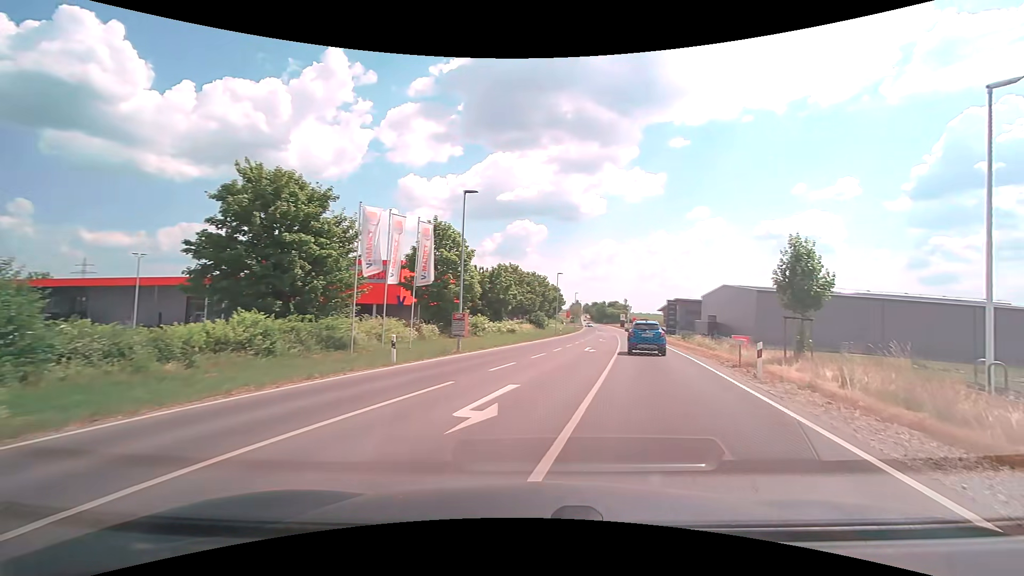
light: Day
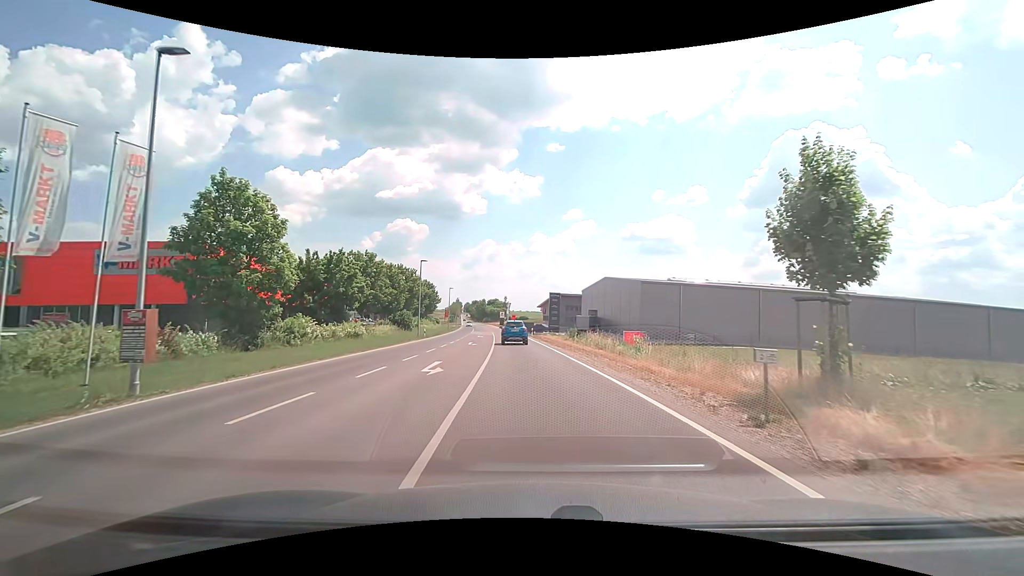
(+2.2, +13.0) m; +13°
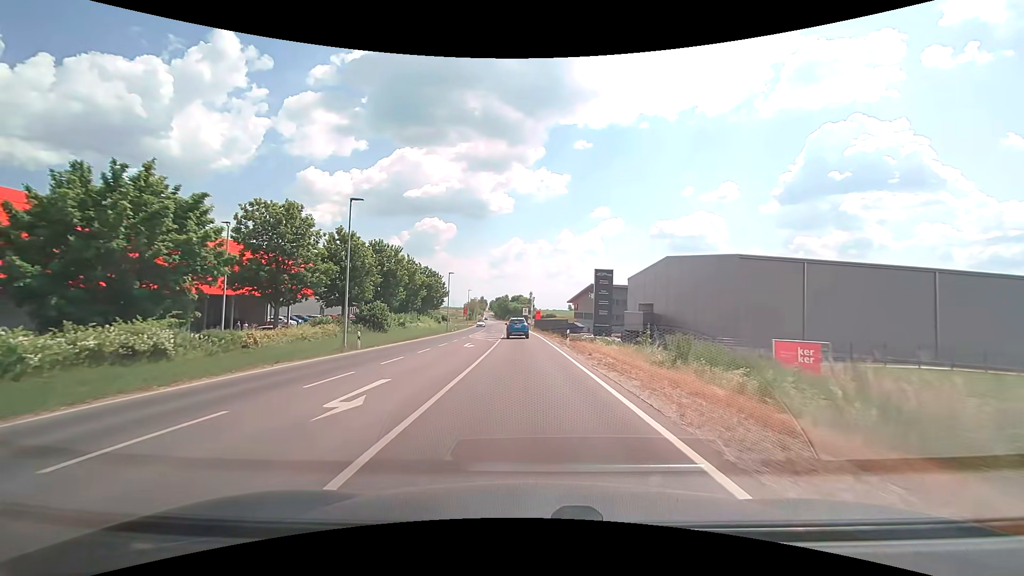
(-0.4, +27.2) m; -3°
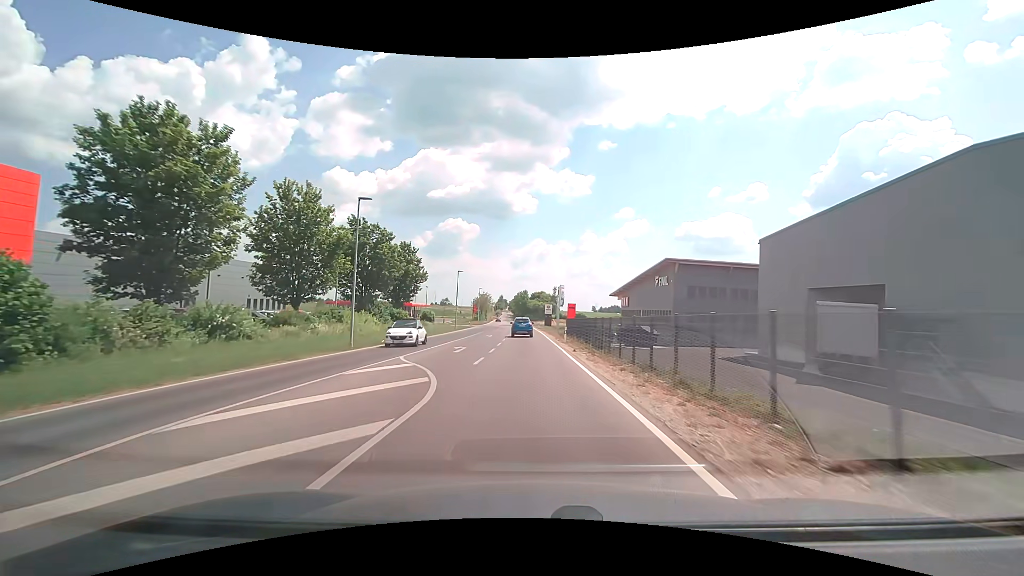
(-1.0, +43.2) m; -3°
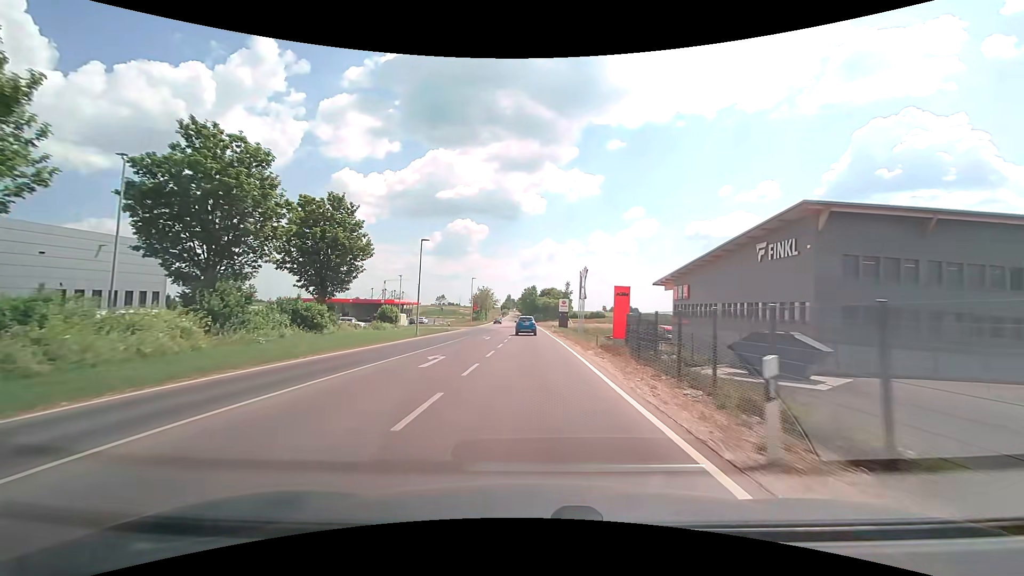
(-0.2, +27.7) m; -1°
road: secondary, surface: asphalt
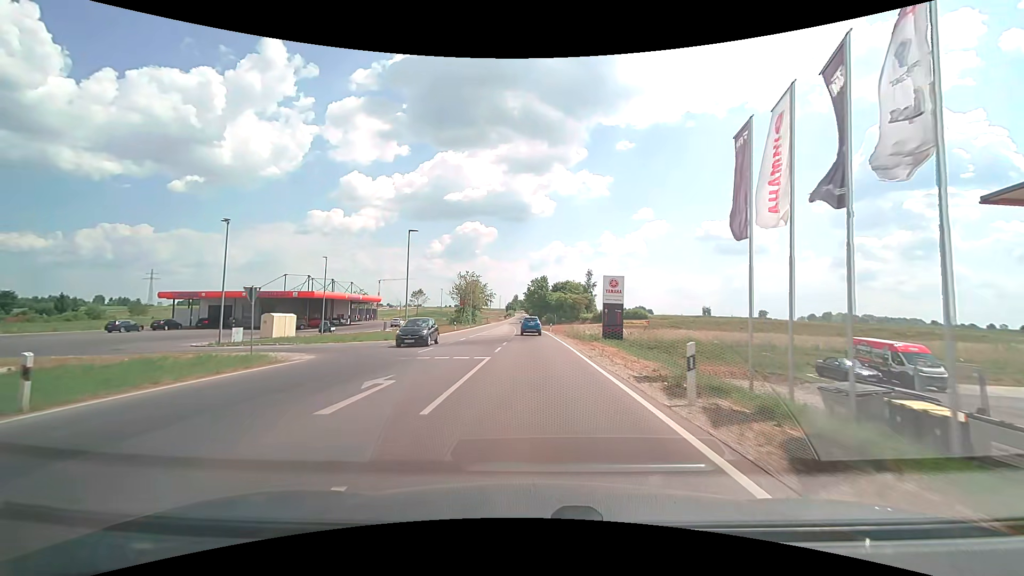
(-0.2, +47.3) m; -1°
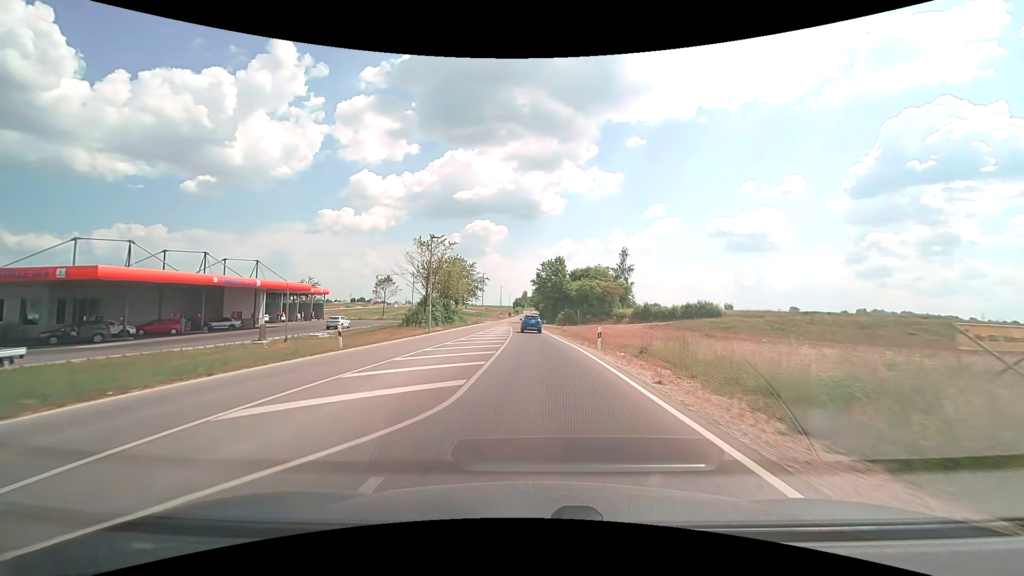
(-0.4, +37.5) m; -1°
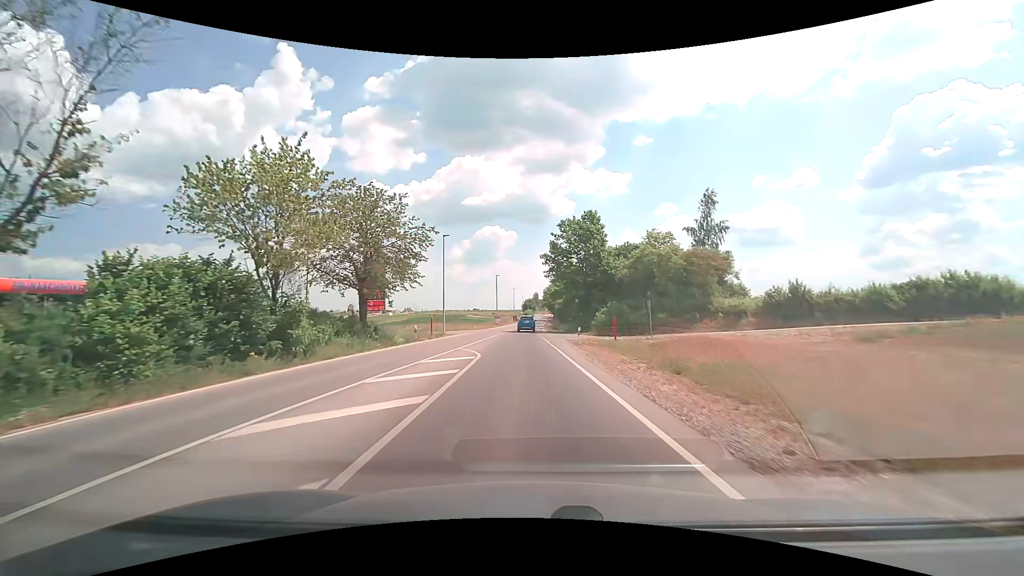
(-0.2, +42.4) m; -1°
(0, +10) (0, +20) (-1, +30) (-1, +40) (-1, +50) (-1, +60) (-1, +70) (-1, +80) (-1, +90) (0, +100) m
